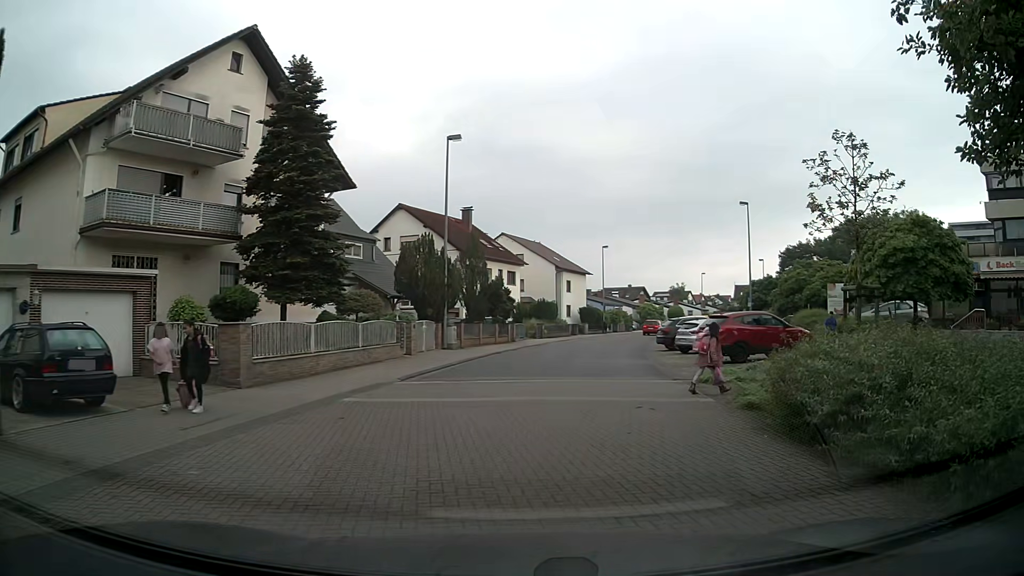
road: residential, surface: asphalt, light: Day
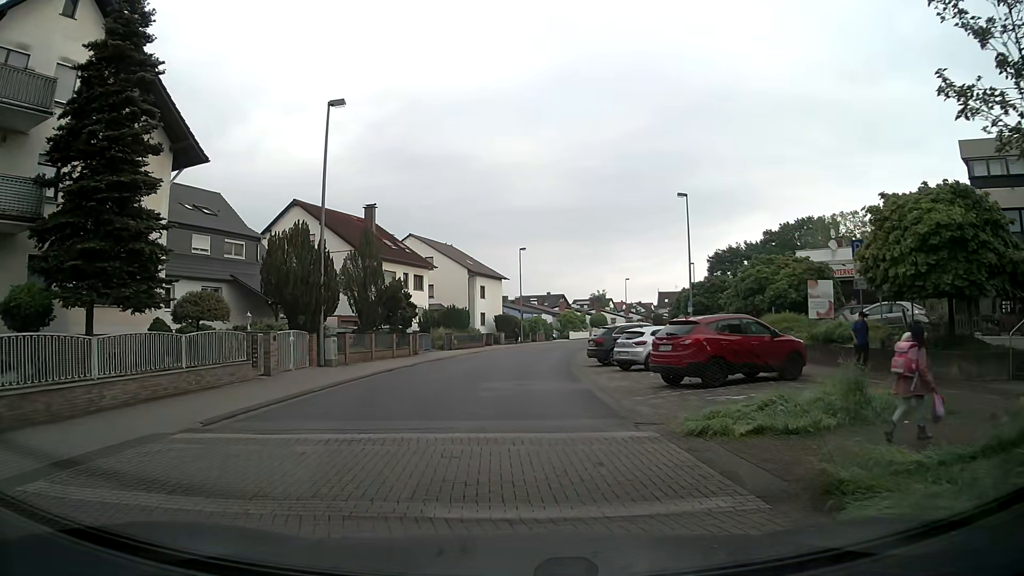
(+0.5, +6.7) m; +6°
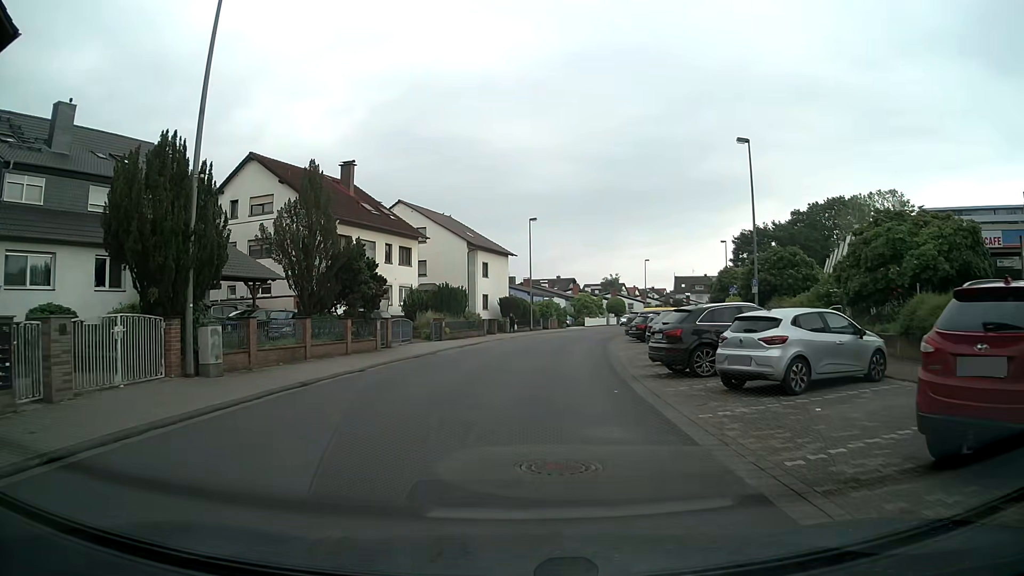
(-0.3, +11.4) m; +1°
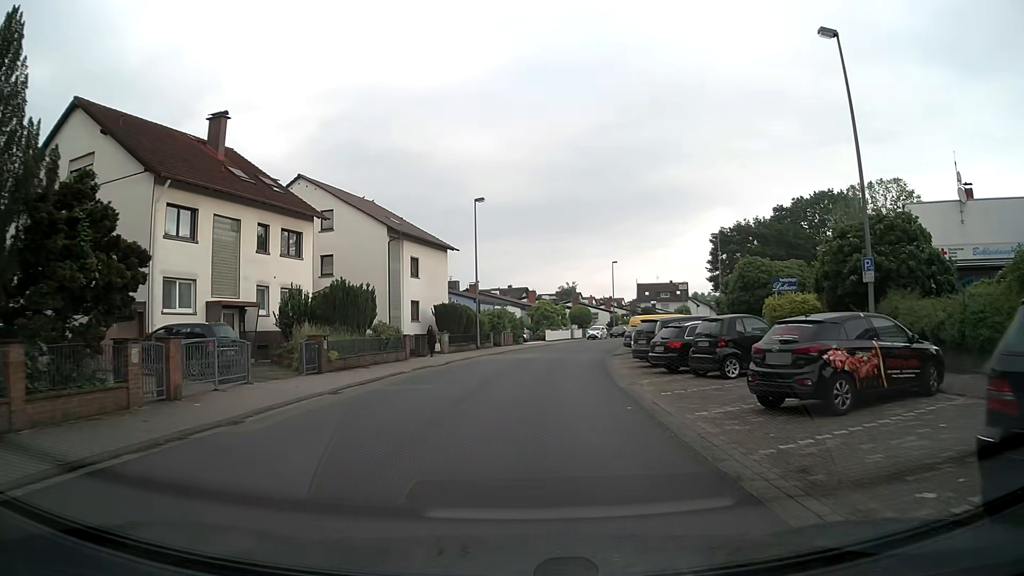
(-0.2, +16.1) m; +2°
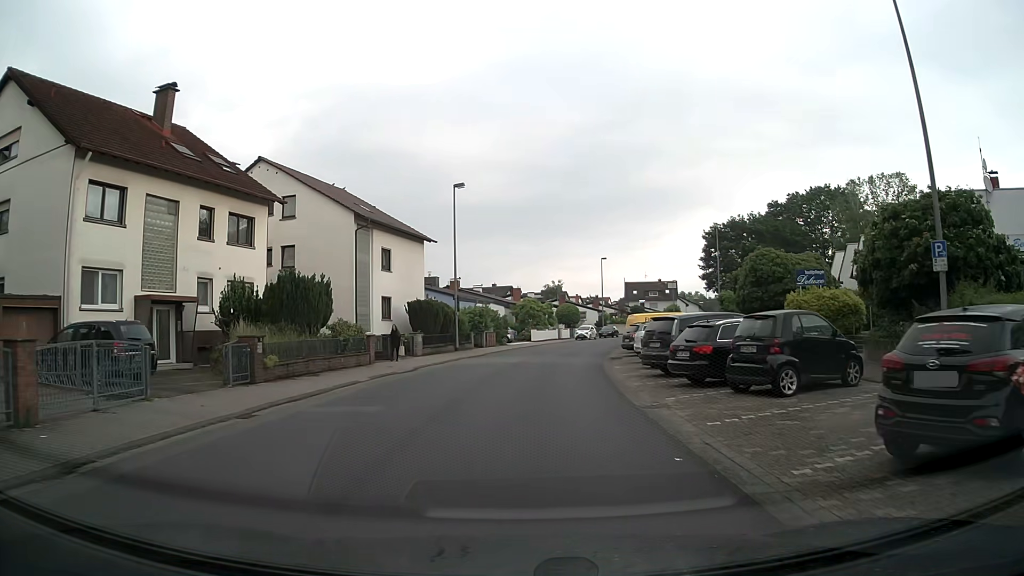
(+0.1, +4.6) m; +2°
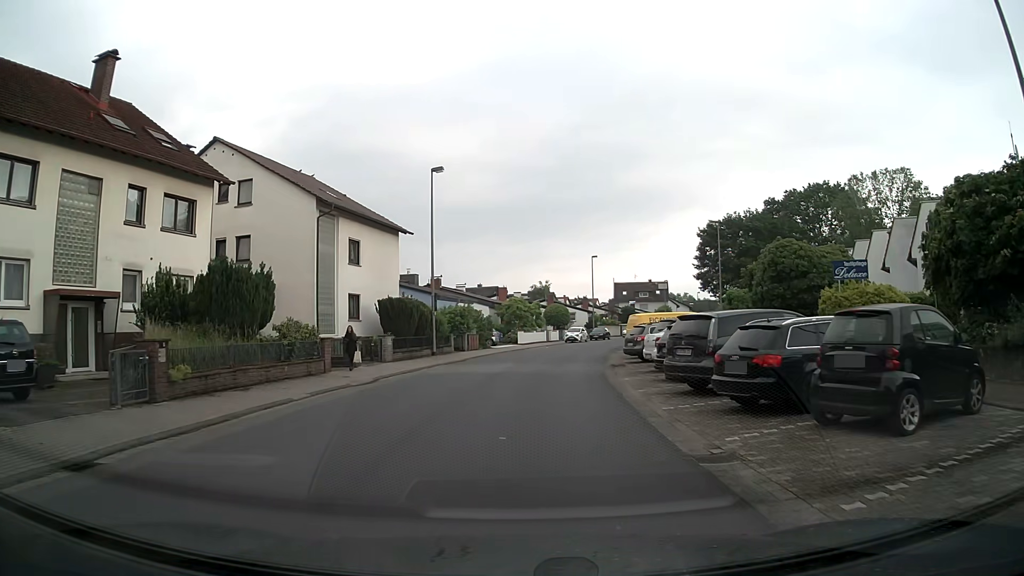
(0.0, +4.6) m; +1°
(0, +10) (+1, +20) (+2, +30) (+3, +40) (+6, +50) (+8, +59) (+11, +69) (+15, +78) (+19, +87) (+22, +97) m
